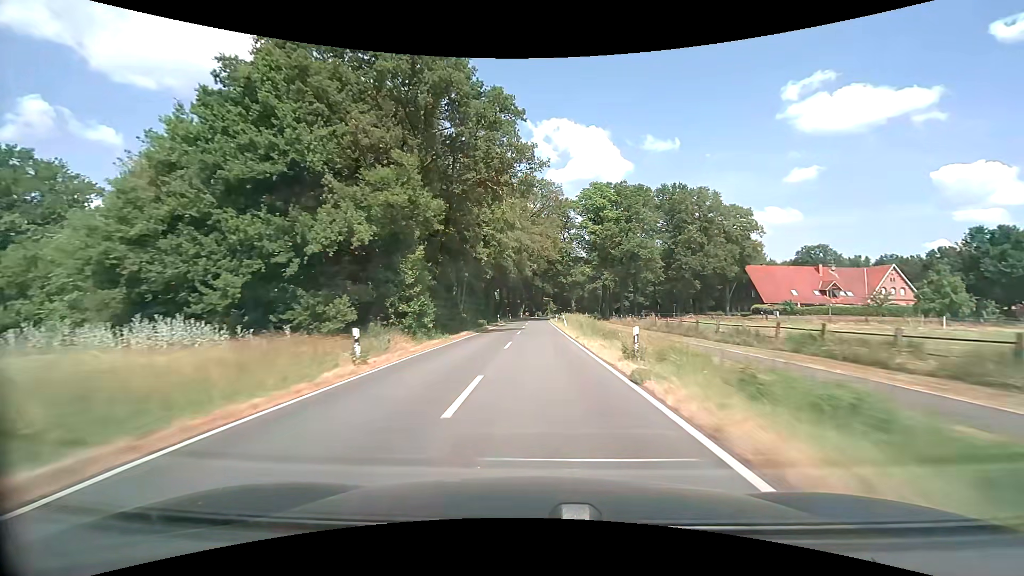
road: secondary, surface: asphalt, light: Day
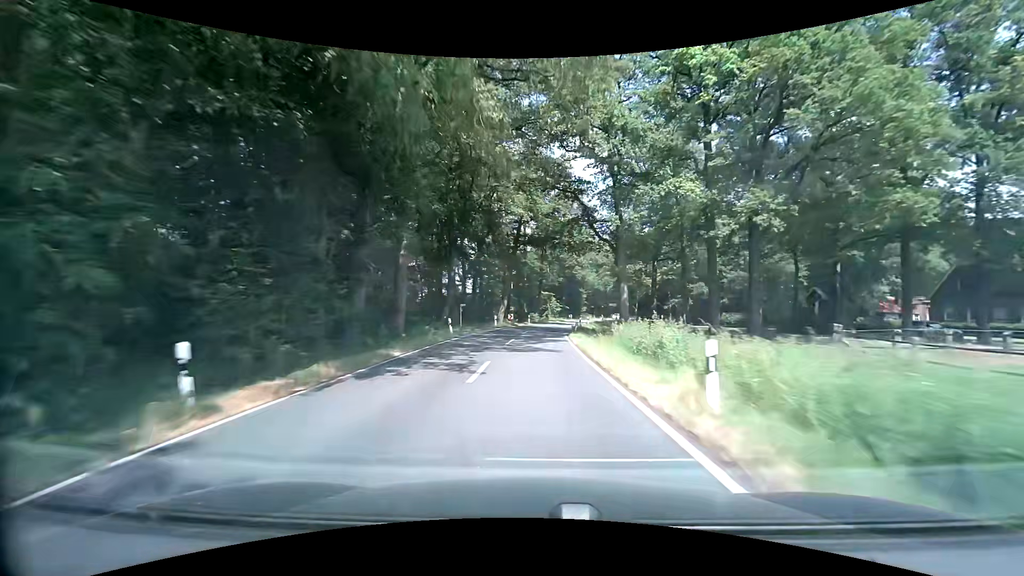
(+0.2, +56.8) m; +1°
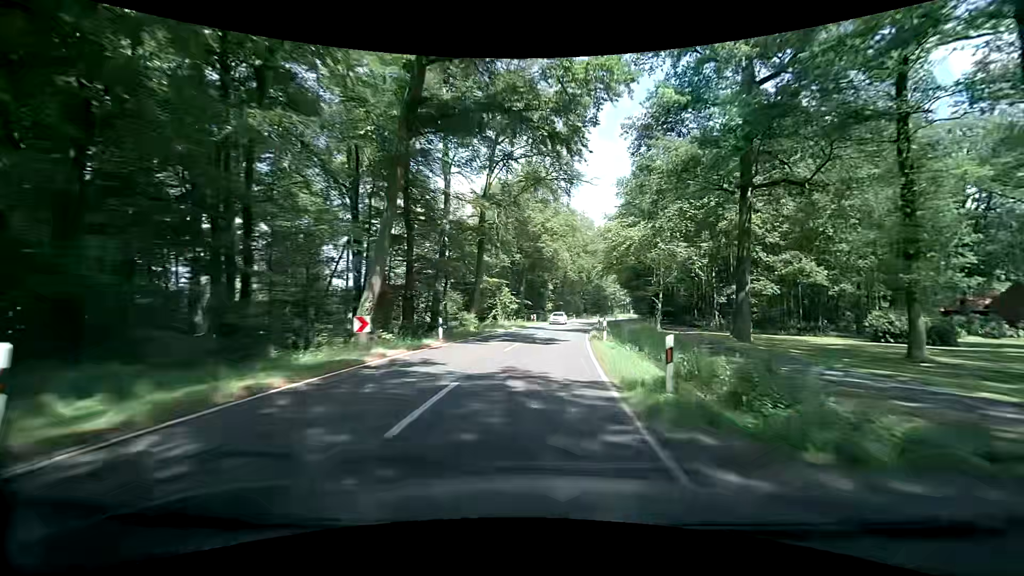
(+1.0, +39.8) m; +5°
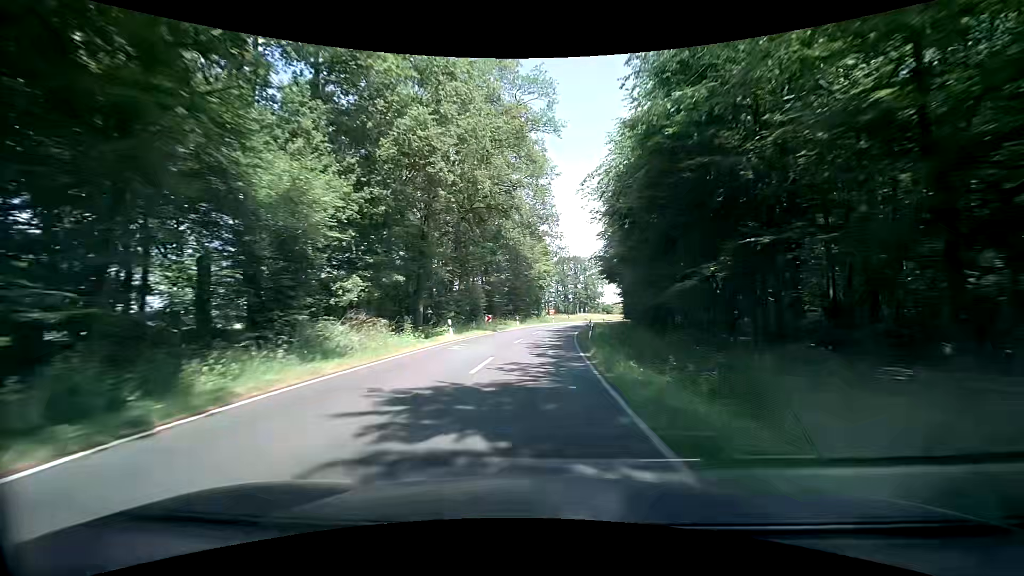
(+7.0, +65.4) m; +11°
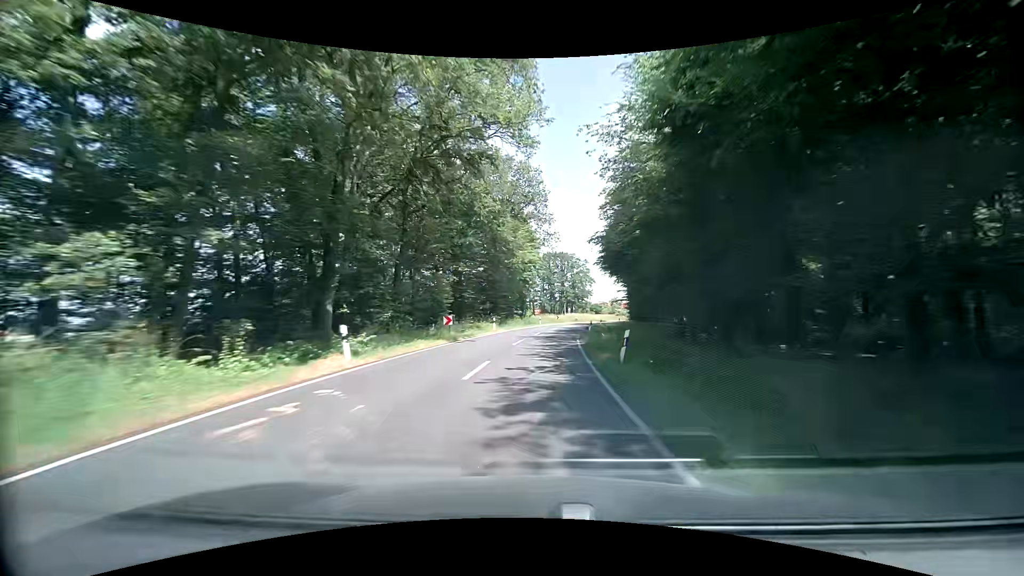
(+0.1, +13.1) m; +1°
(0, +10) (+1, +20) (+1, +30) (+2, +40) (+4, +50) (+5, +60) (+8, +69) (+10, +79) (+13, +89) (+16, +98) m
